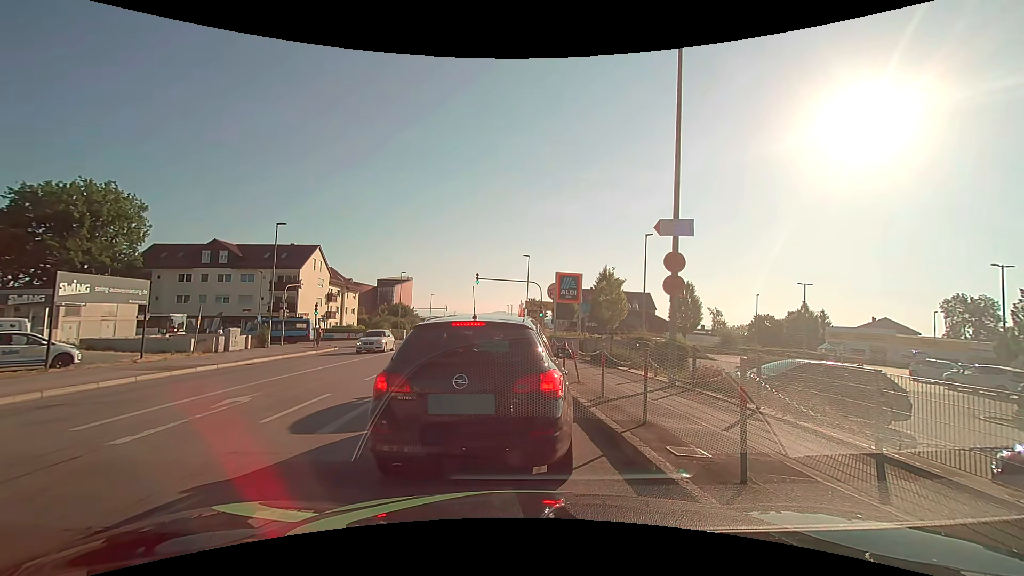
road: tertiary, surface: asphalt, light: Day
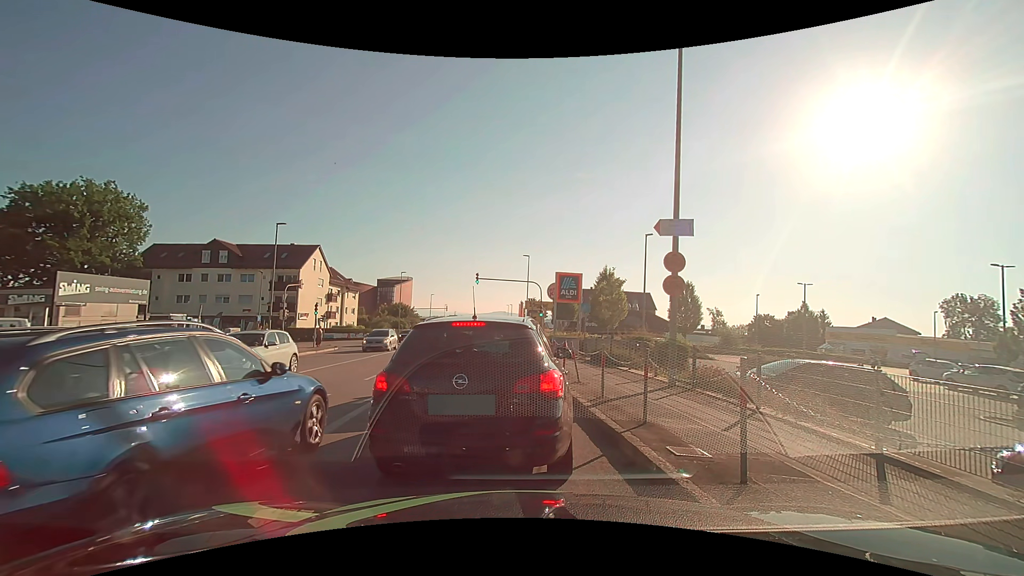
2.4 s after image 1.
(0.0, +0.1) m; 0°
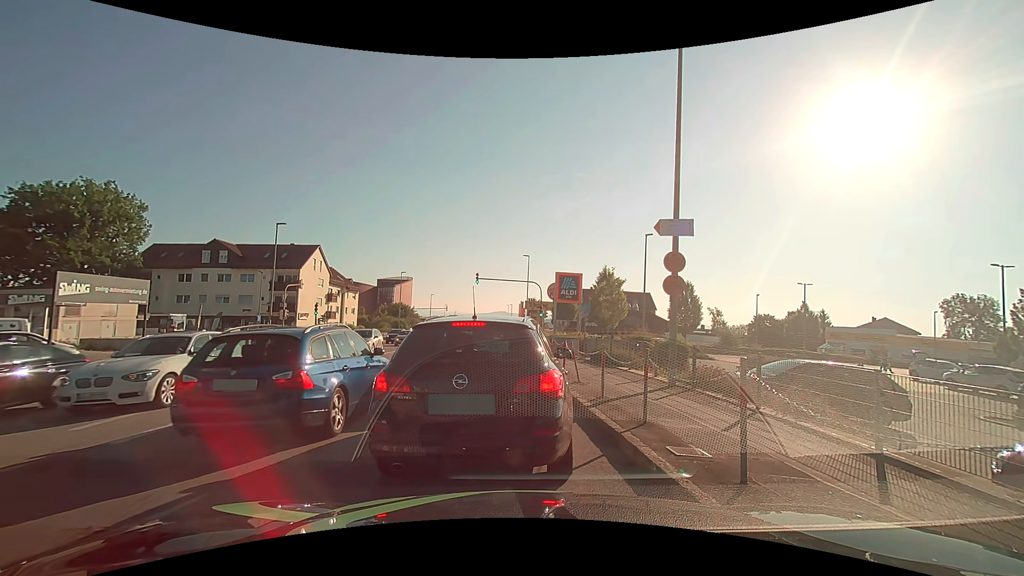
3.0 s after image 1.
(0.0, 0.0) m; 0°
